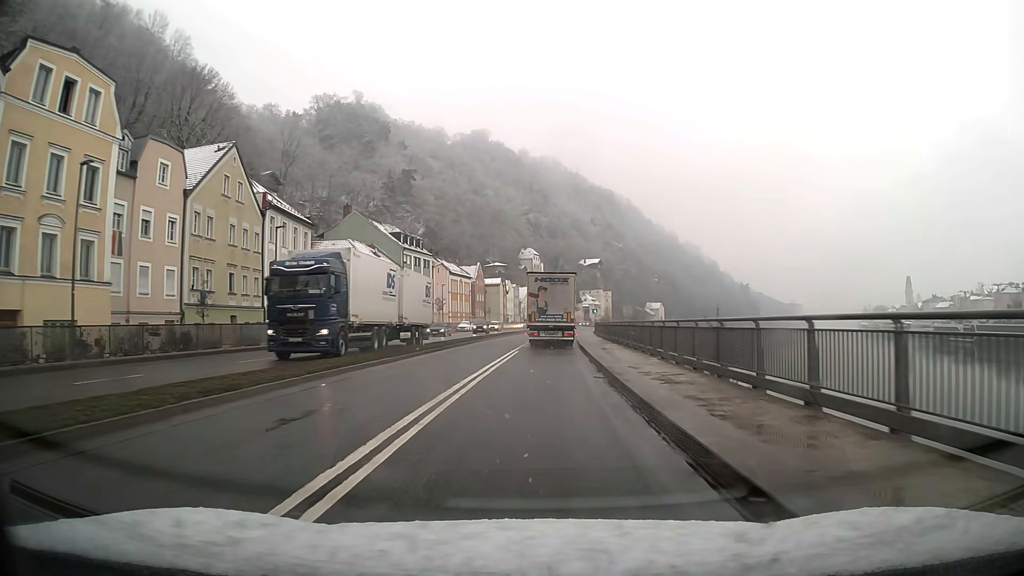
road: primary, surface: asphalt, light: Day
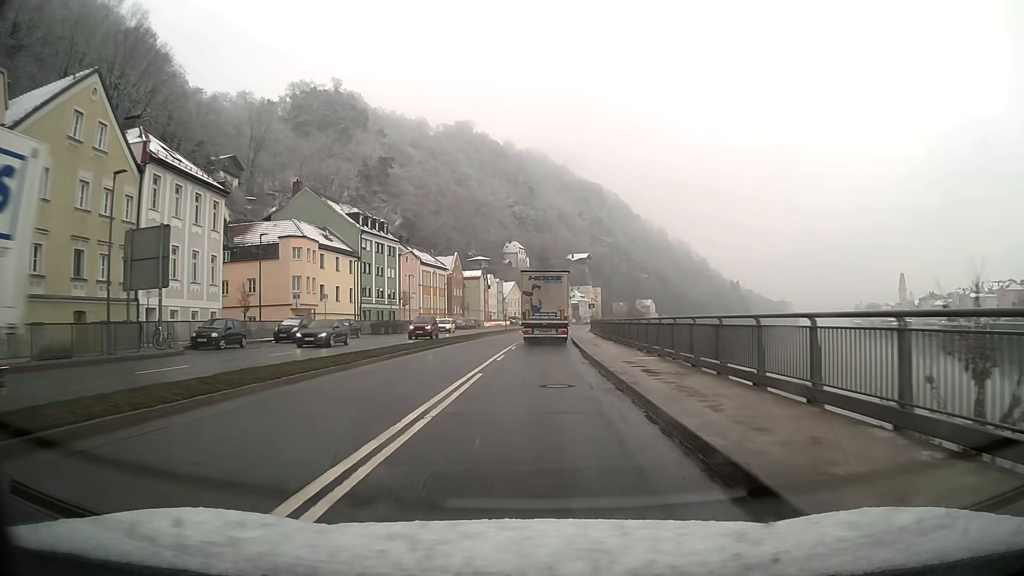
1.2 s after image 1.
(+0.1, +15.2) m; +1°
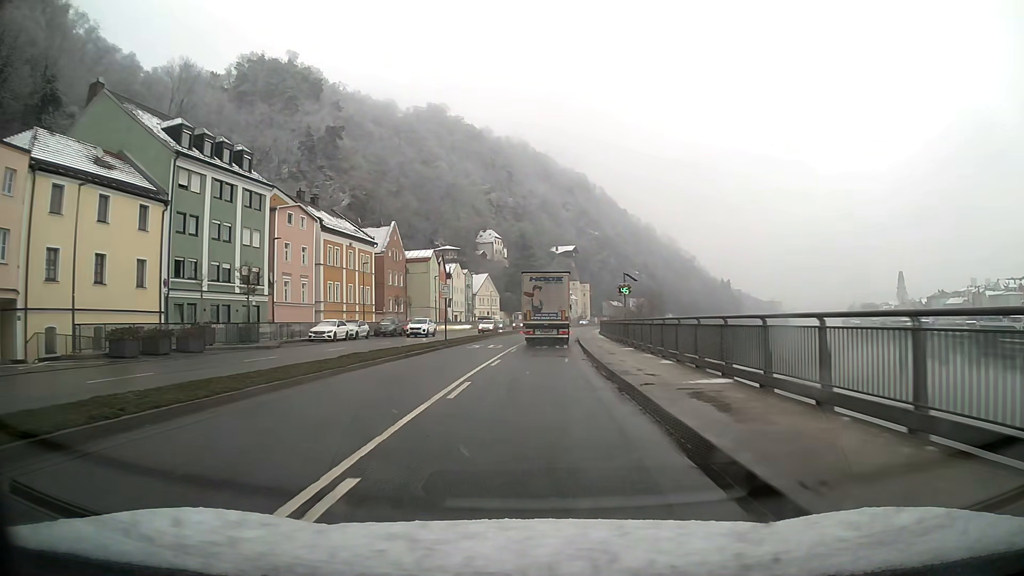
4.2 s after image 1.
(+0.6, +38.2) m; +2°
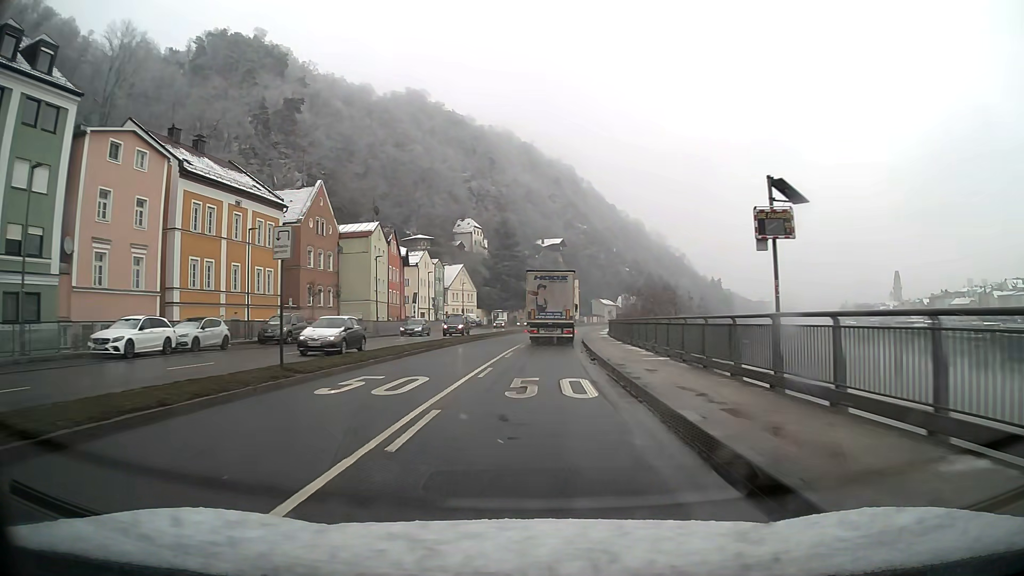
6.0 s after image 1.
(+0.2, +23.0) m; +1°
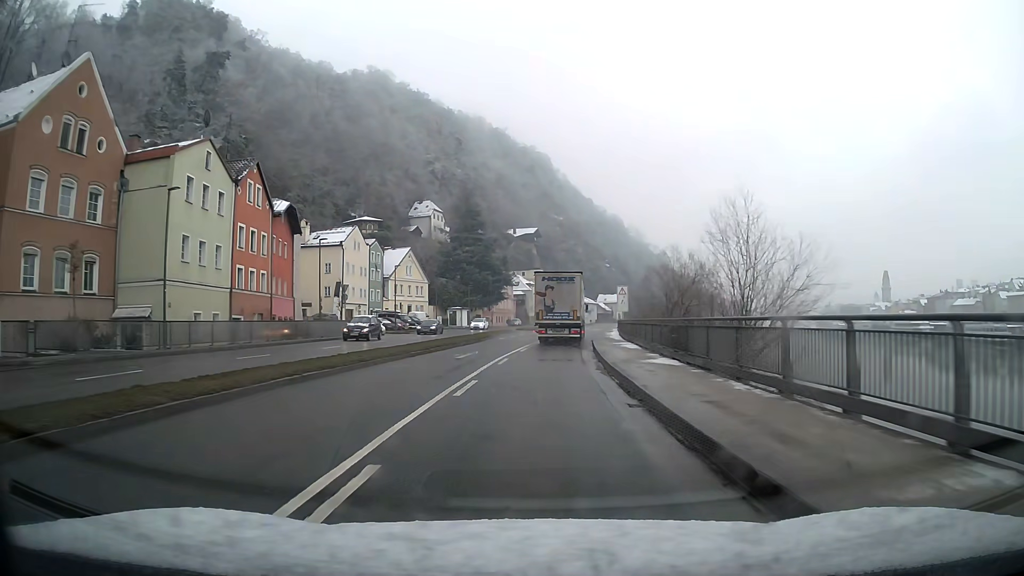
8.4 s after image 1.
(+0.7, +30.8) m; +3°
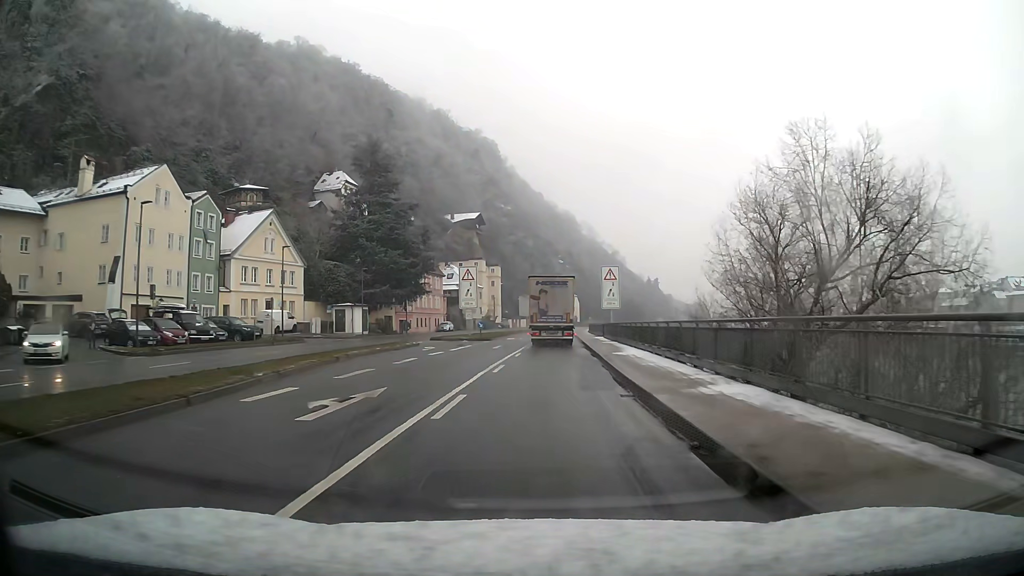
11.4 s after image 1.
(+1.4, +38.5) m; +4°
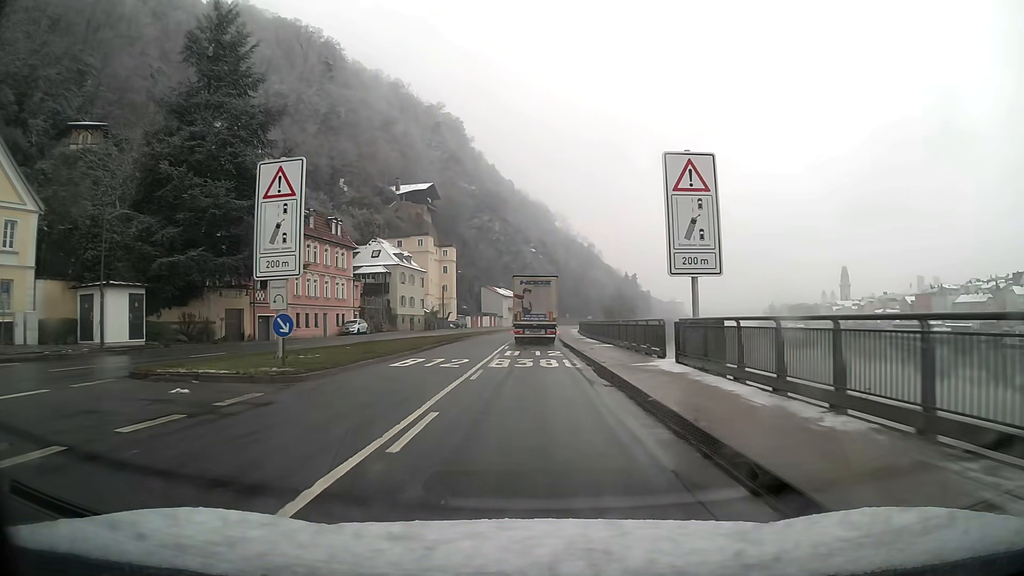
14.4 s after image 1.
(+0.9, +38.5) m; +2°
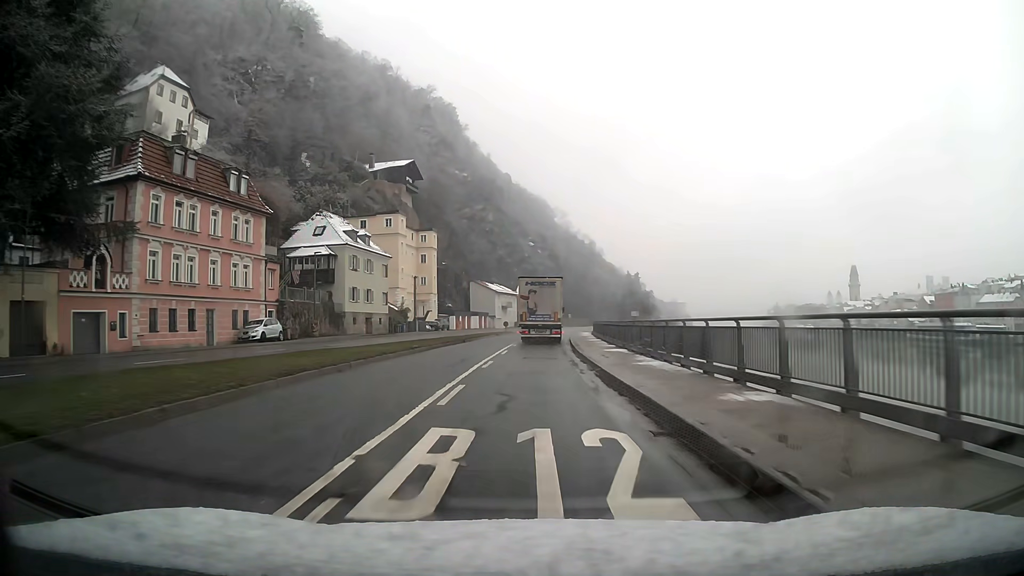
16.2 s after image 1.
(+0.1, +23.1) m; 0°
(0, +10) (0, +20) (0, +30) (0, +40) (+1, +50) (+2, +60) (+2, +70) (+3, +80) (+4, +90) (+6, +100) m
